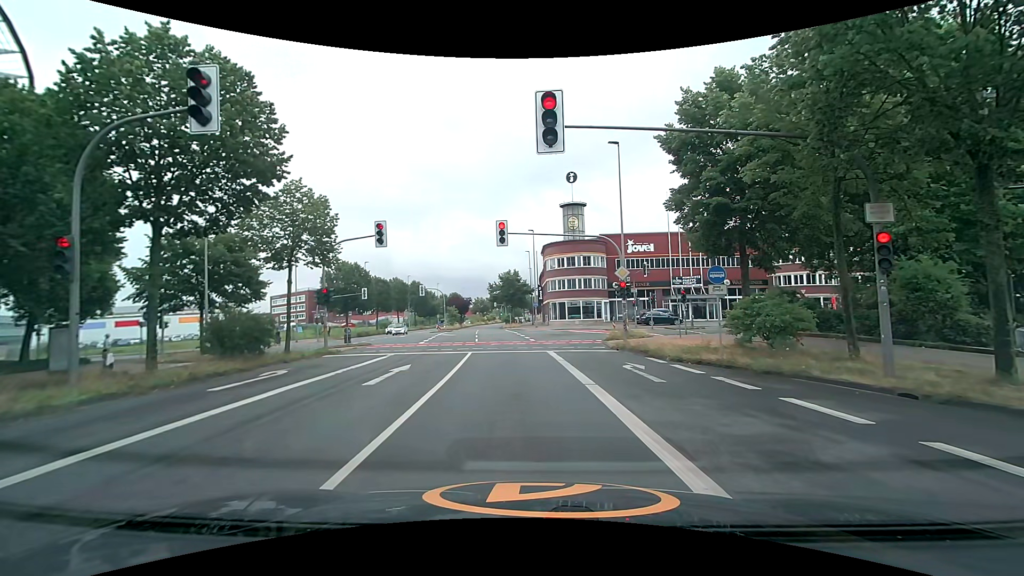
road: secondary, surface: asphalt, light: Day
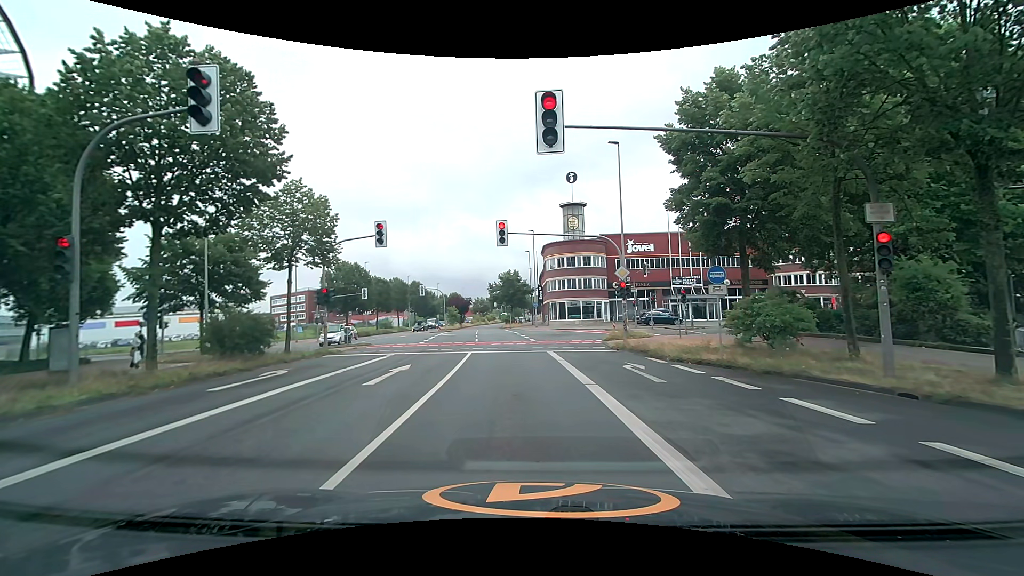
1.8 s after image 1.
(0.0, 0.0) m; 0°
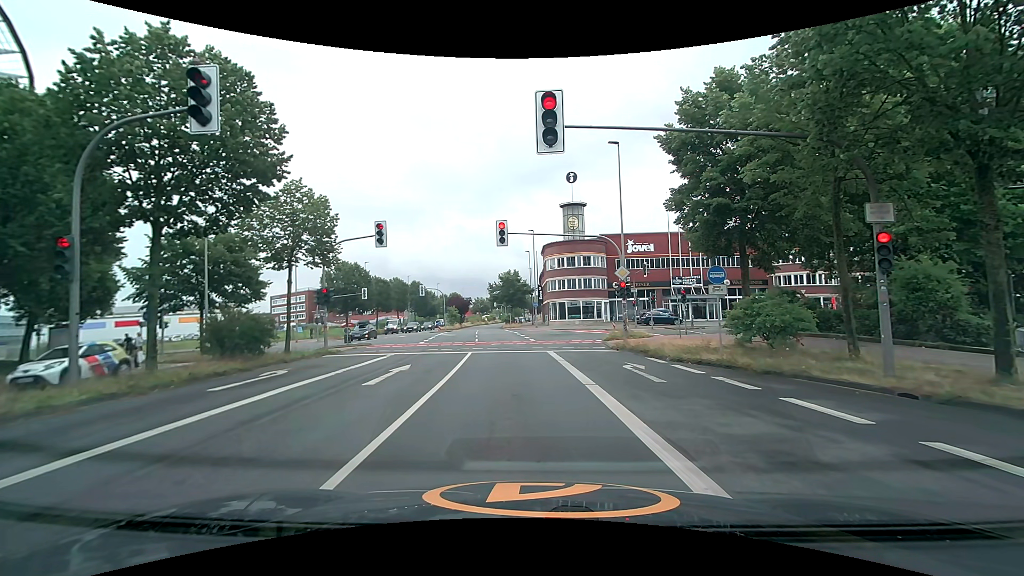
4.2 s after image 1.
(0.0, 0.0) m; 0°
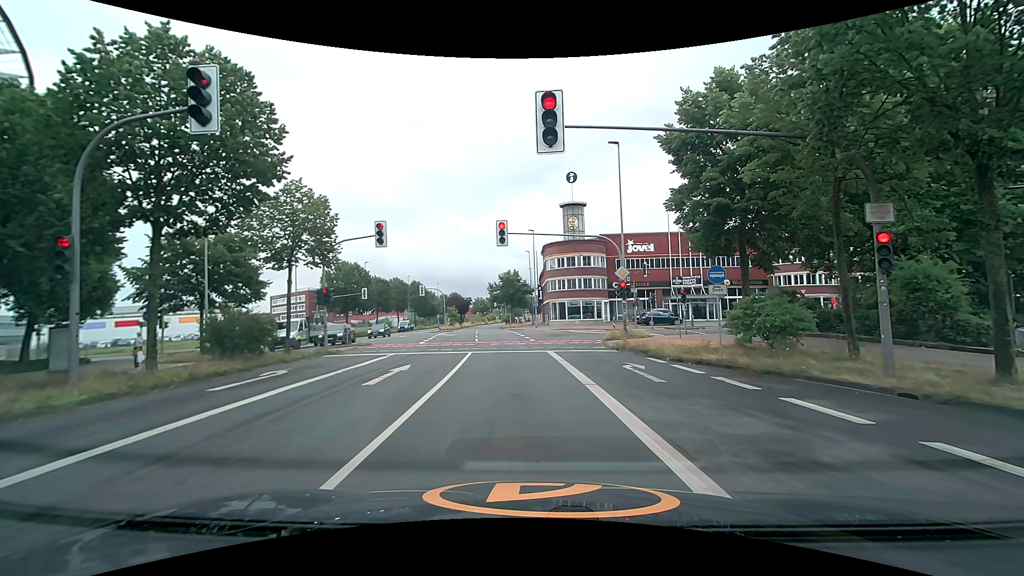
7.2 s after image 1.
(0.0, 0.0) m; 0°
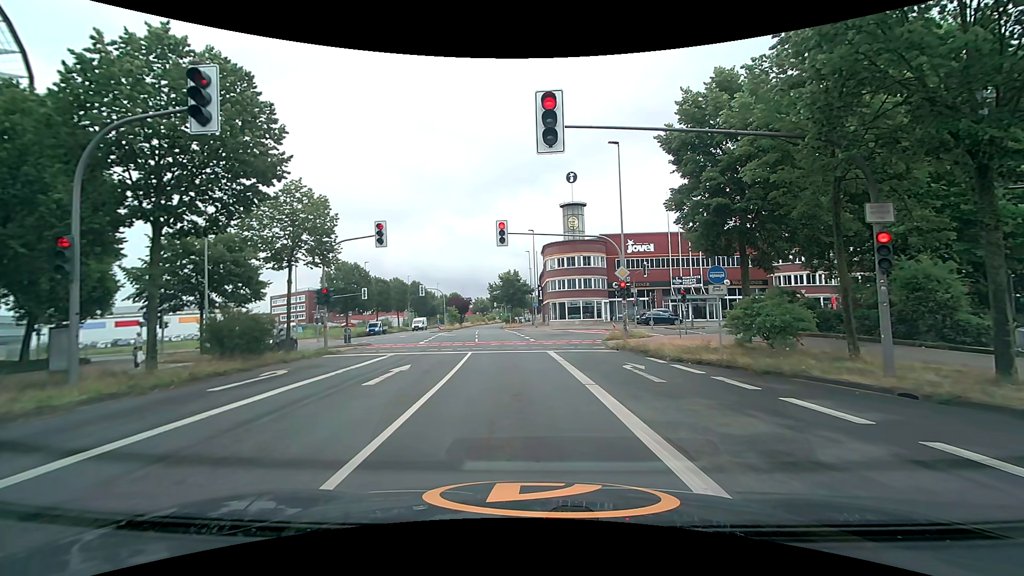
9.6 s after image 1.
(0.0, 0.0) m; 0°
(-1, +10) (-1, +20) (-3, +30) (-4, +40) (-5, +50) (-7, +60) (-8, +70) (-9, +79) (-10, +89) (-10, +99) m
